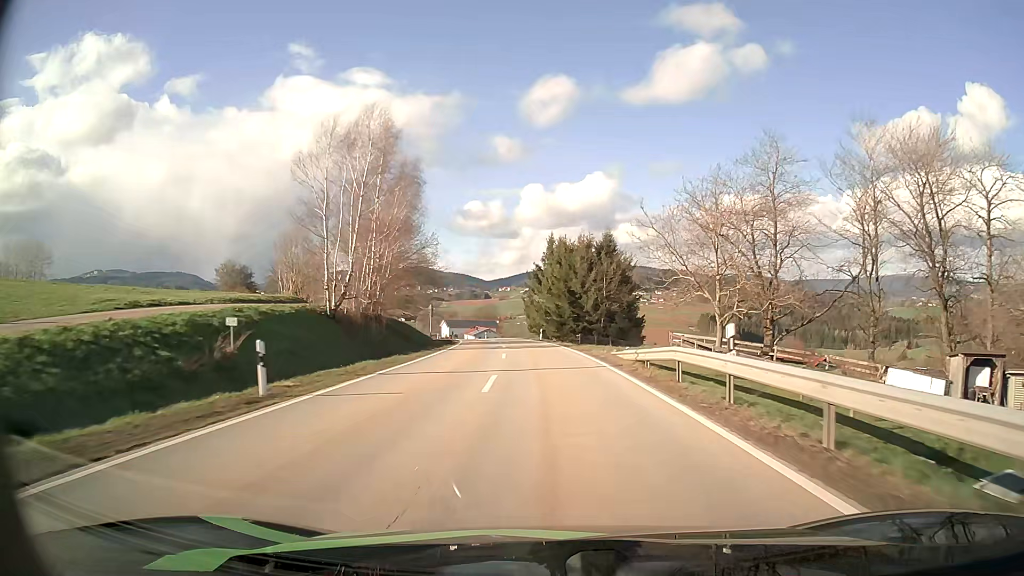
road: secondary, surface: asphalt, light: Day
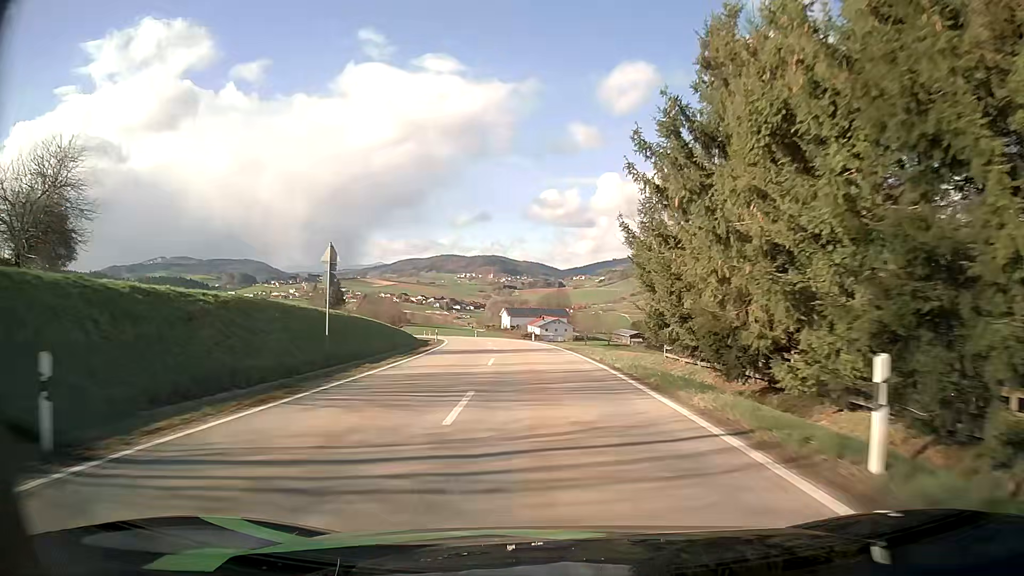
(-2.6, +55.2) m; -6°
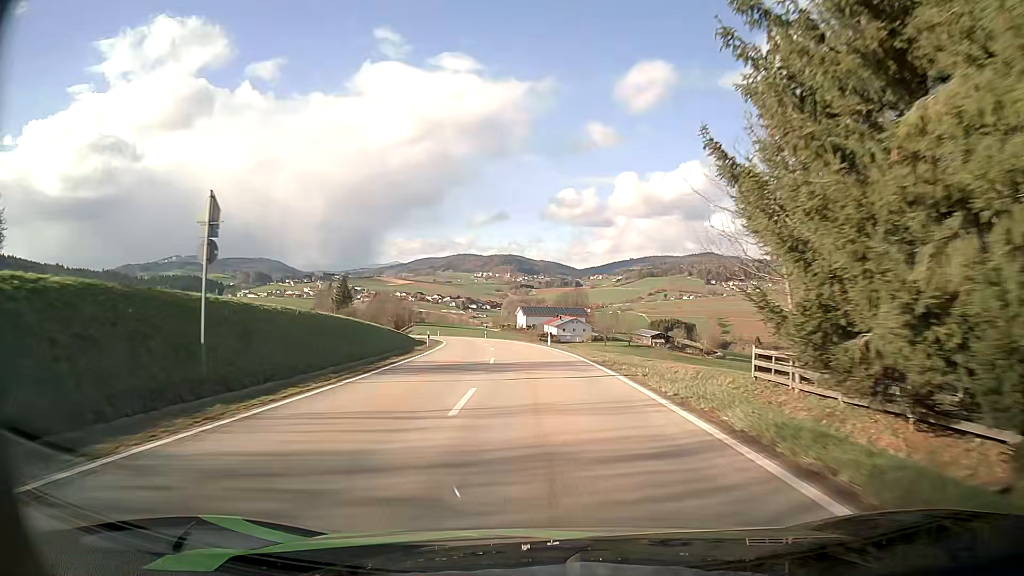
(-0.1, +10.9) m; -2°
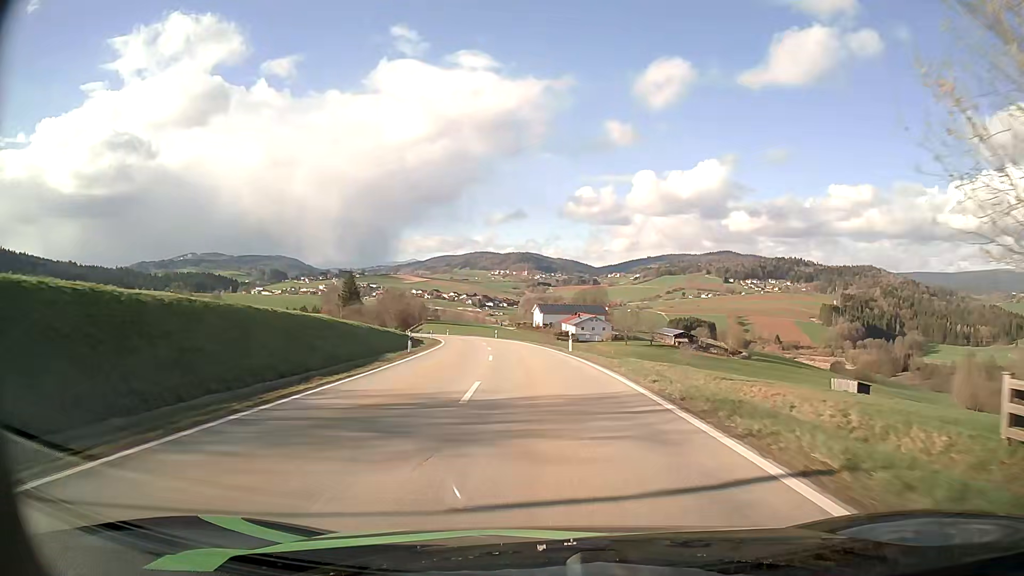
(-0.1, +11.0) m; -1°
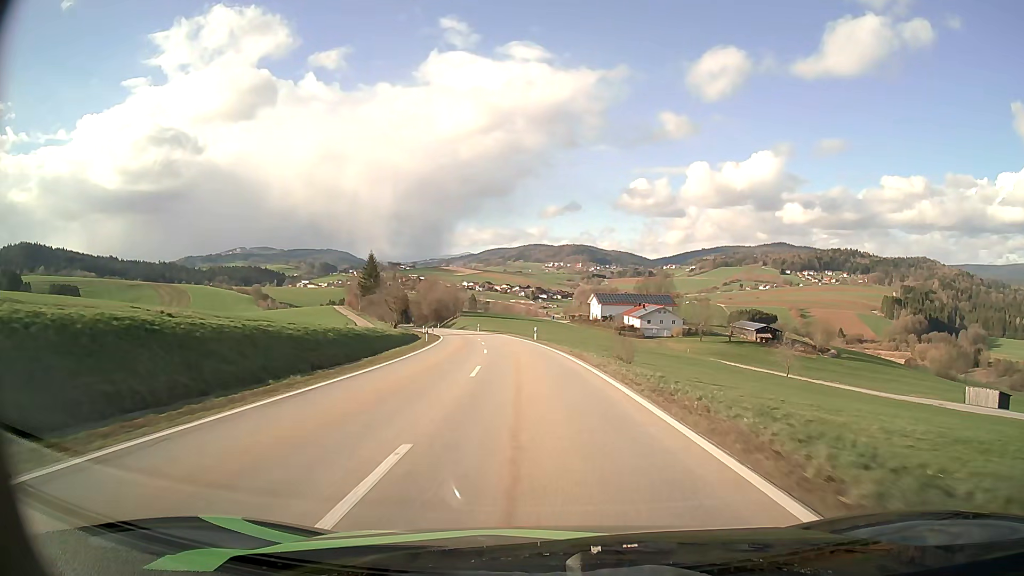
(-1.2, +33.3) m; -4°
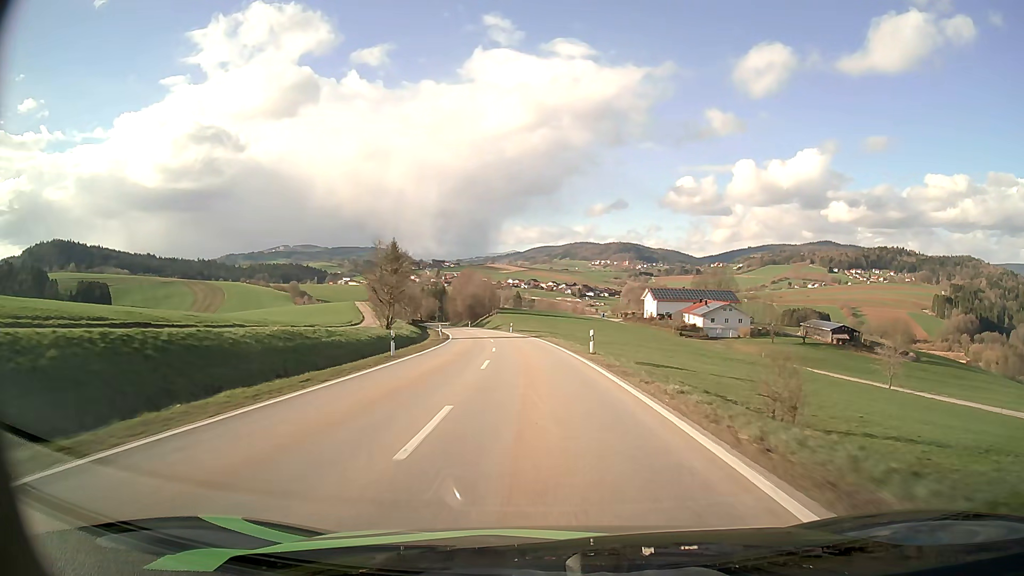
(-0.8, +22.8) m; -4°
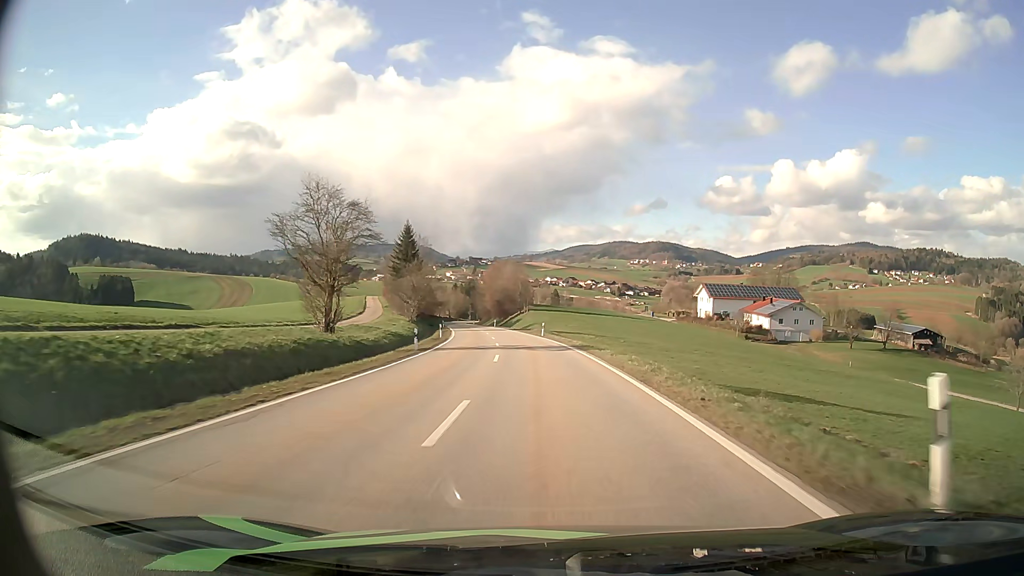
(-0.8, +23.2) m; -3°
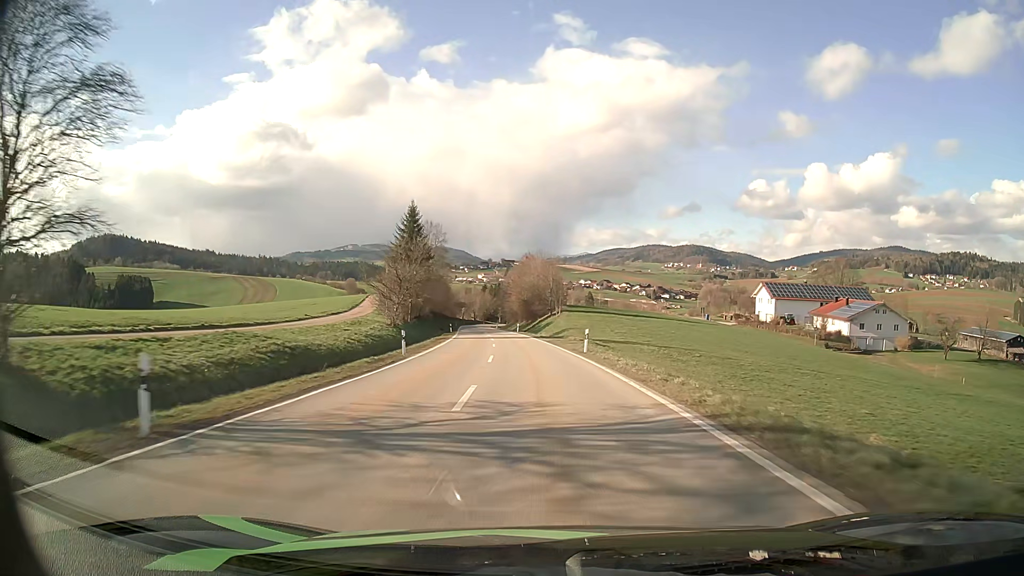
(-0.5, +23.7) m; -3°
(0, +10) (0, +20) (-1, +30) (-2, +40) (-3, +50) (-4, +60) (-5, +70) (-6, +80) (-8, +90) (-9, +100) m
